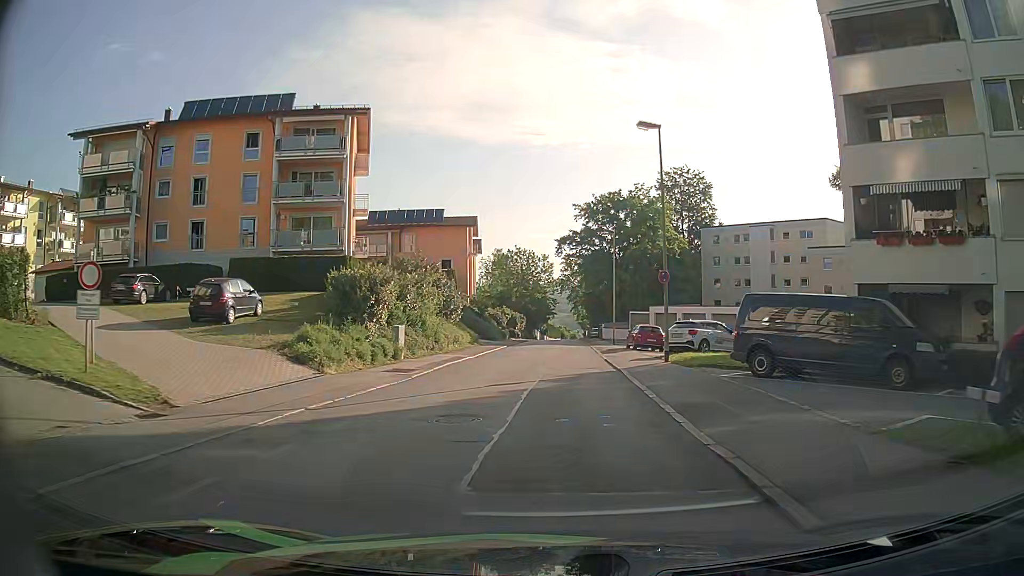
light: Day
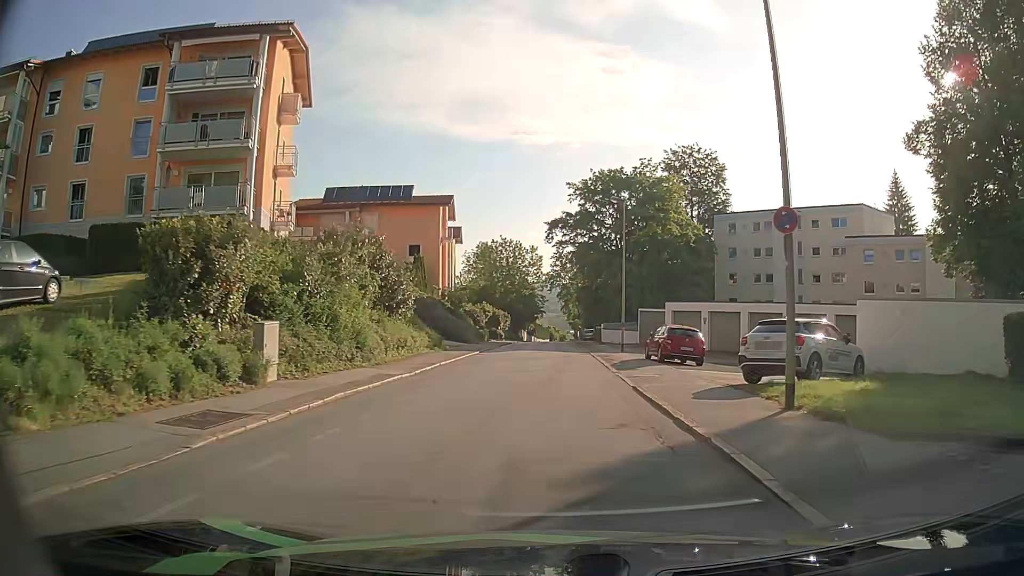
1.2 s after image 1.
(+0.1, +12.5) m; +1°
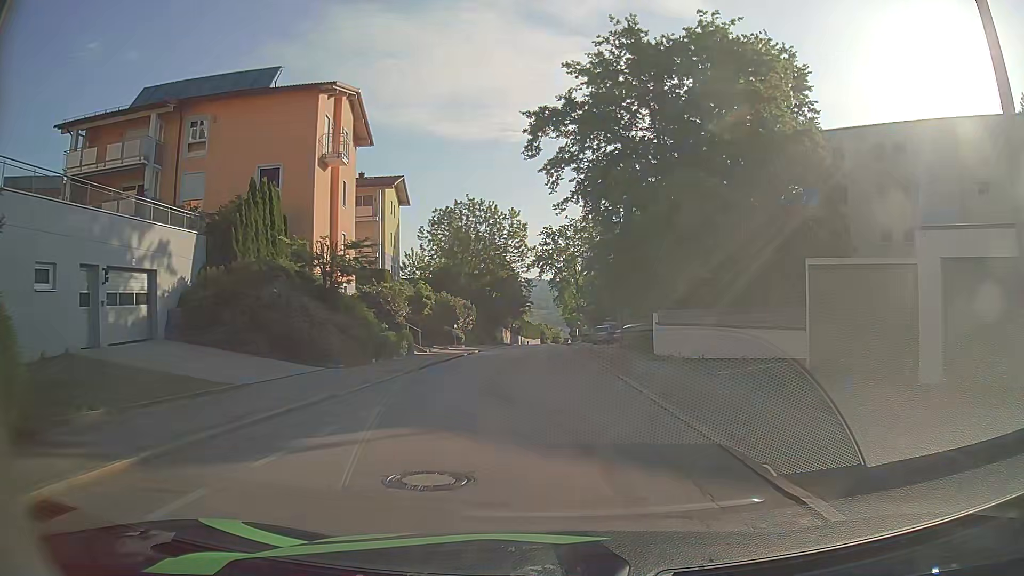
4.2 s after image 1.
(+0.2, +31.8) m; +1°
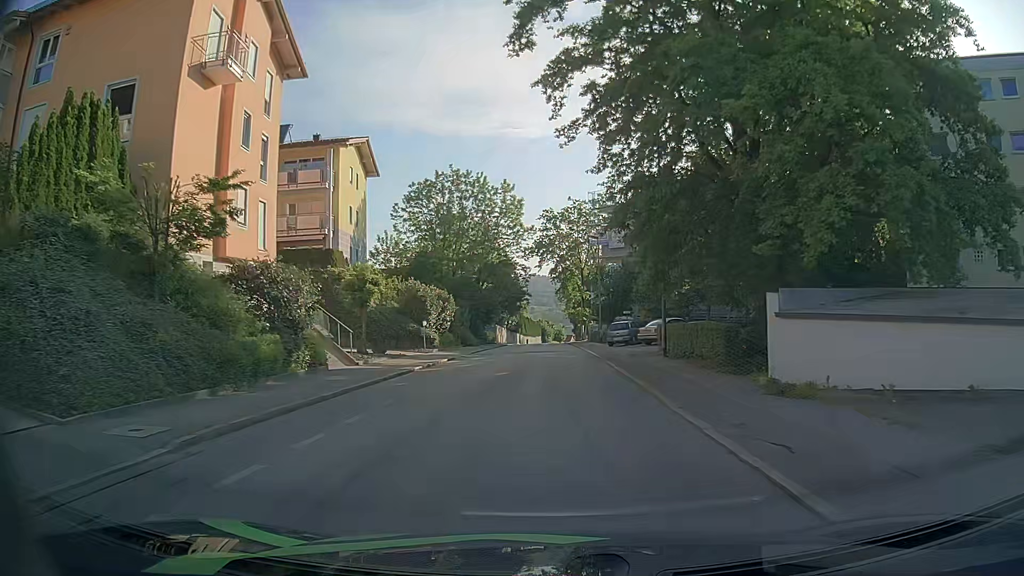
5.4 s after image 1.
(0.0, +12.9) m; 0°
(0, +10) (0, +20) (0, +30) (0, +40) (0, +50) (0, +60) (0, +70) (0, +80) (0, +90) (0, +100) m
